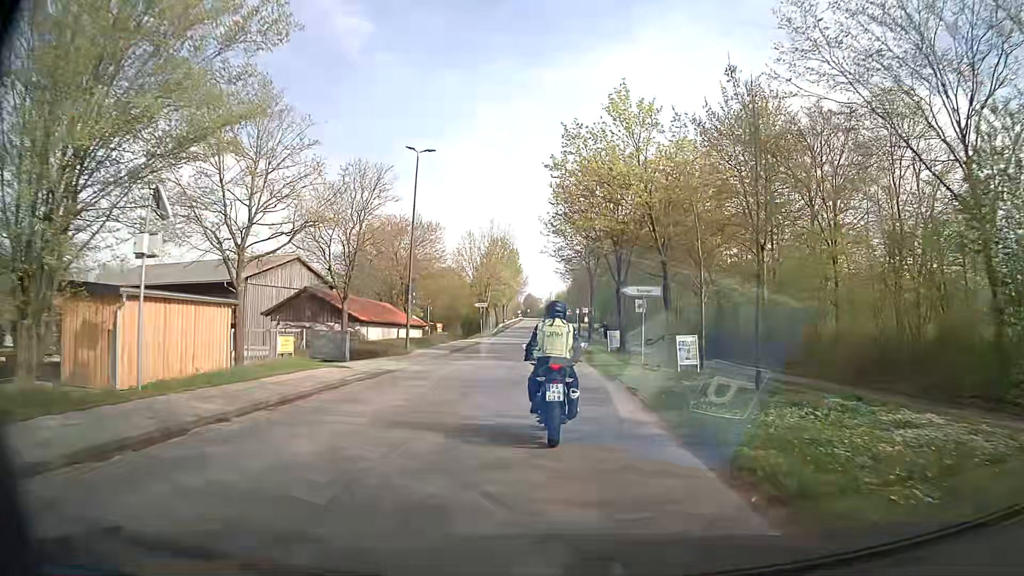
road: tertiary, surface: asphalt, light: Day
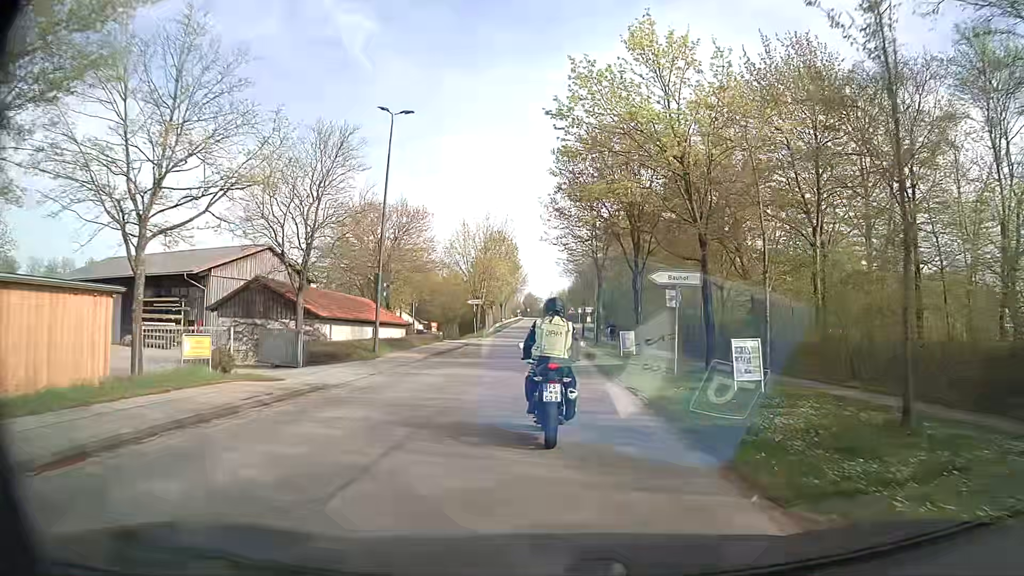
(0.0, +6.2) m; -1°
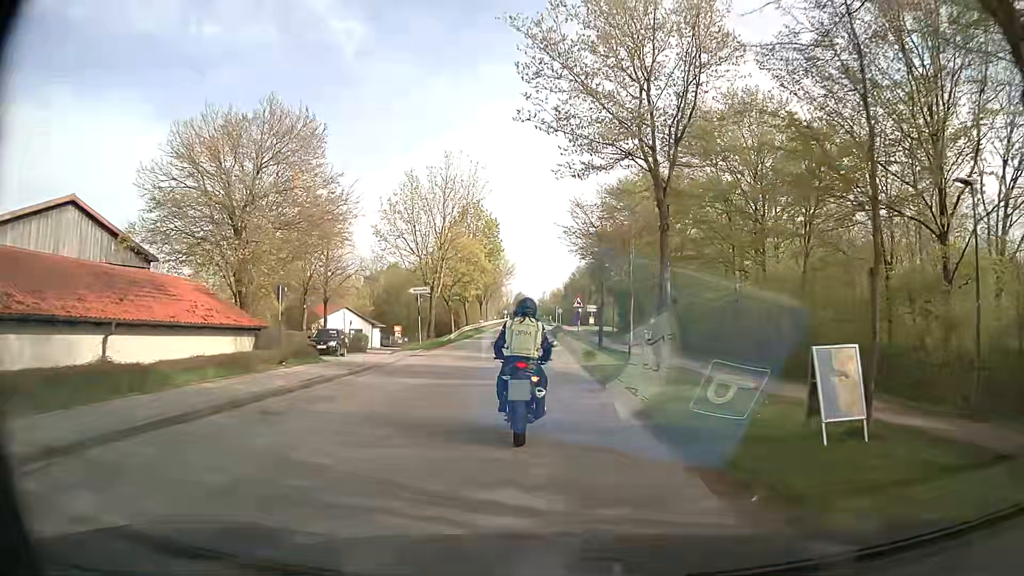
(+0.3, +23.3) m; +1°
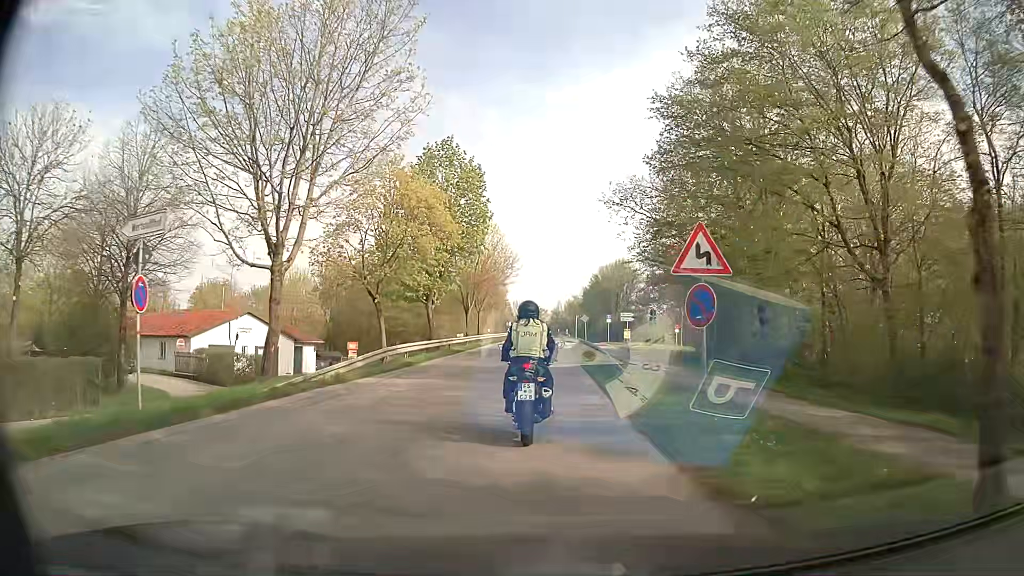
(-0.1, +27.4) m; -1°
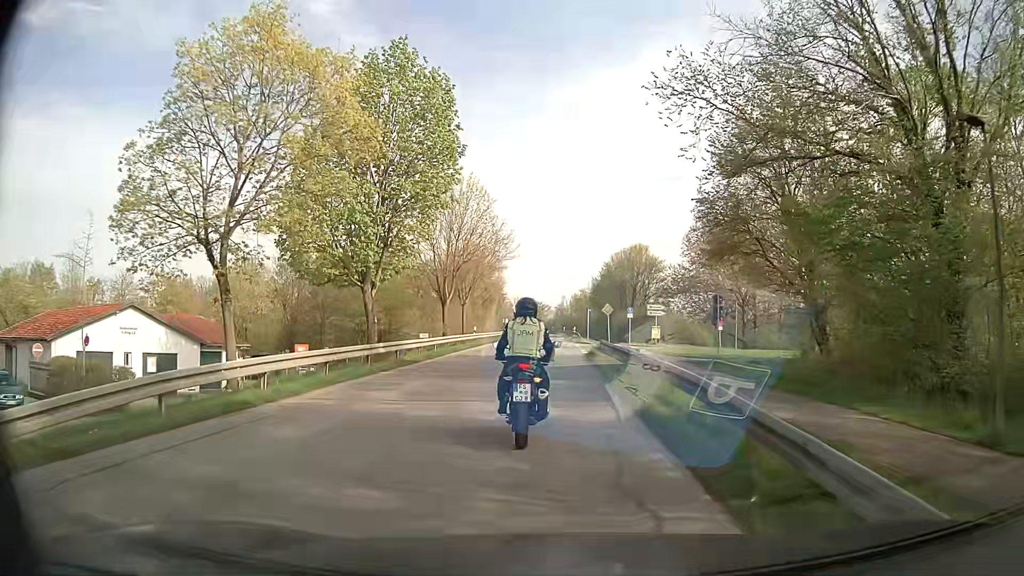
(0.0, +14.9) m; 0°
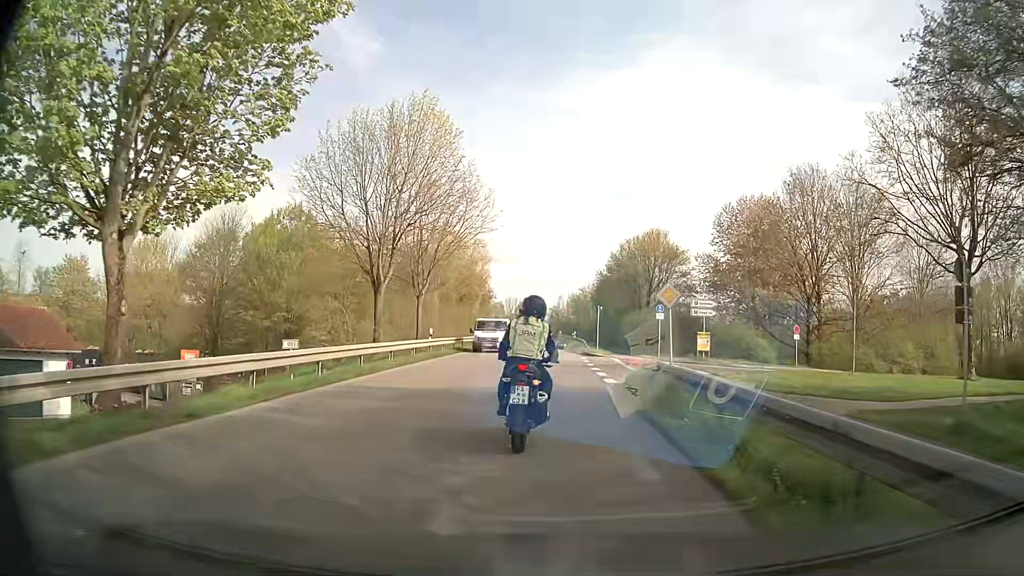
(+0.1, +16.3) m; +1°
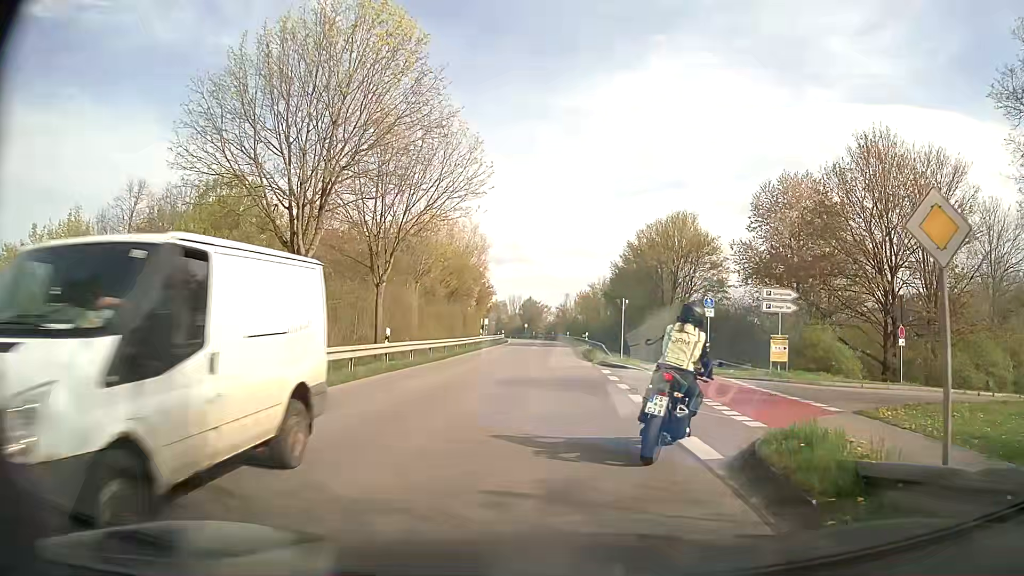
(-0.1, +9.9) m; -1°
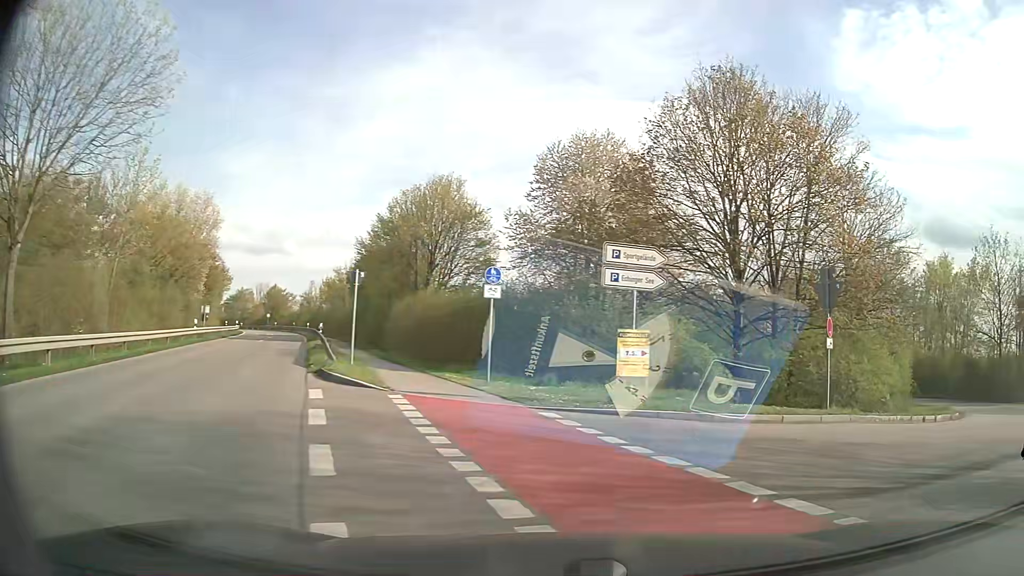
(+0.9, +10.2) m; +20°
(+5, +8) (+14, +12) (+21, +19) (+26, +28) (+29, +37) (+30, +47) (+29, +57) (+26, +66) (+20, +74) (+13, +82) m
